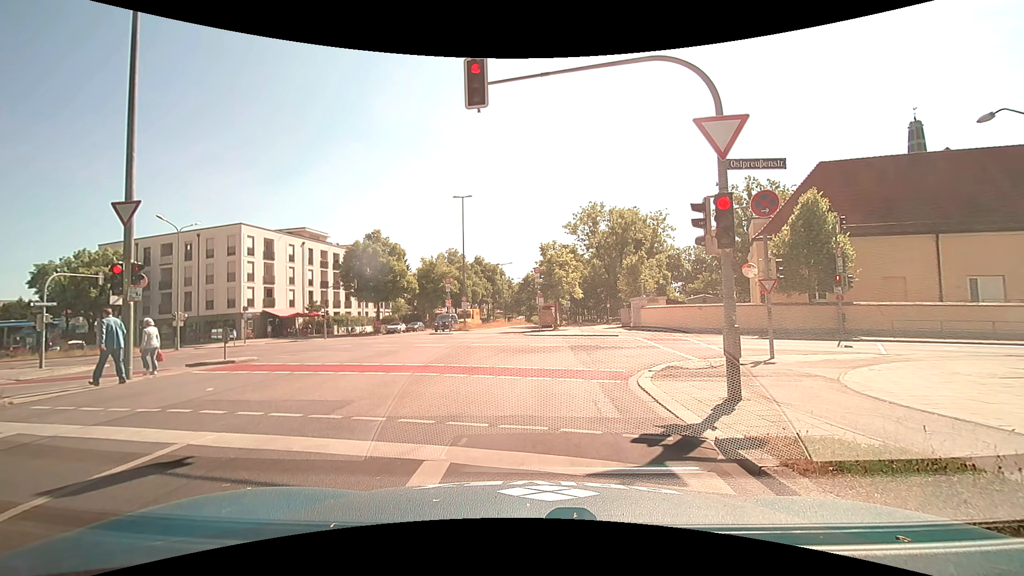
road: secondary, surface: asphalt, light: Day
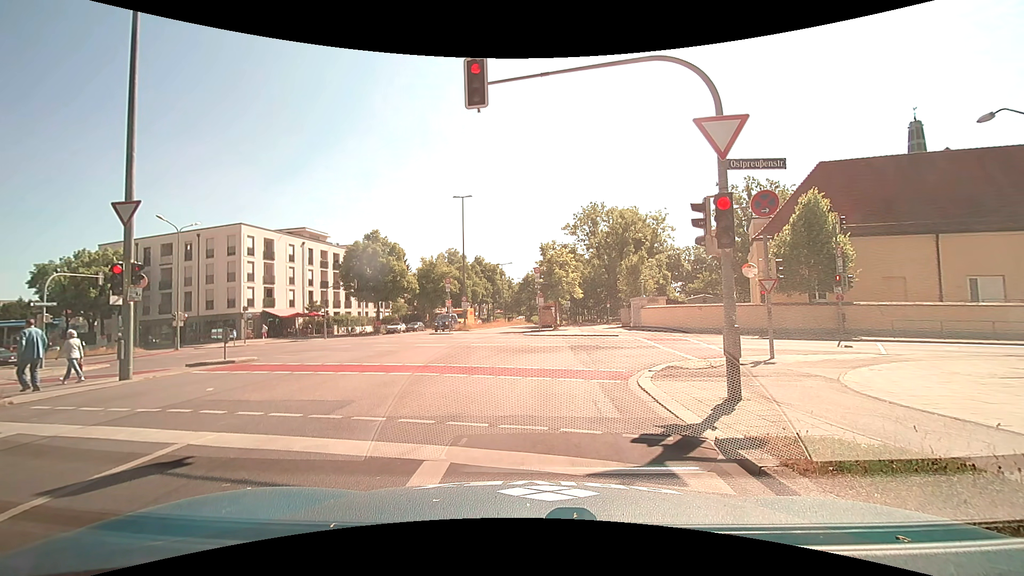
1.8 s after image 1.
(0.0, 0.0) m; 0°
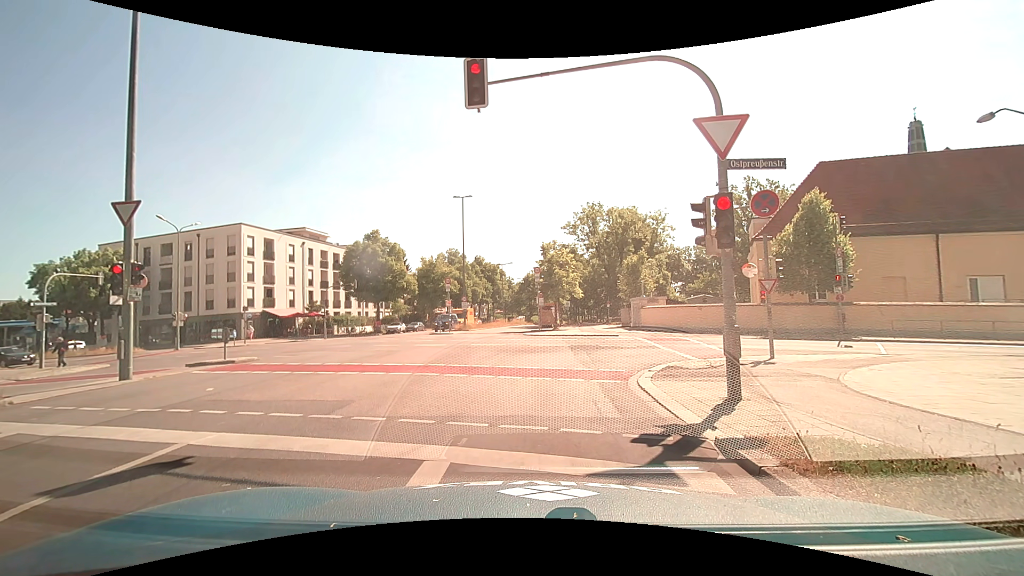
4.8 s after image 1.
(0.0, 0.0) m; 0°
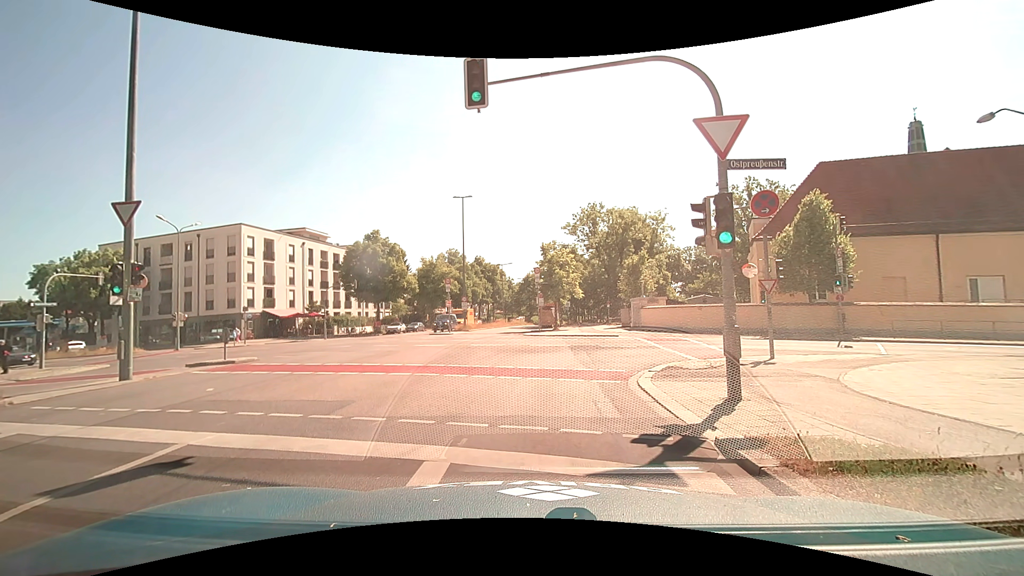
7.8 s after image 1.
(0.0, 0.0) m; 0°
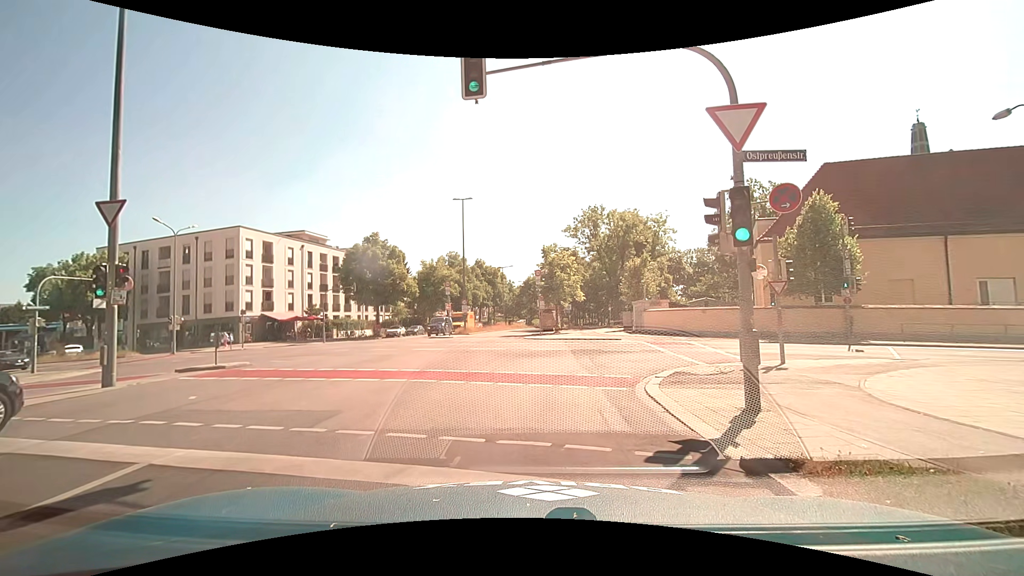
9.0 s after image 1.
(0.0, +0.6) m; 0°
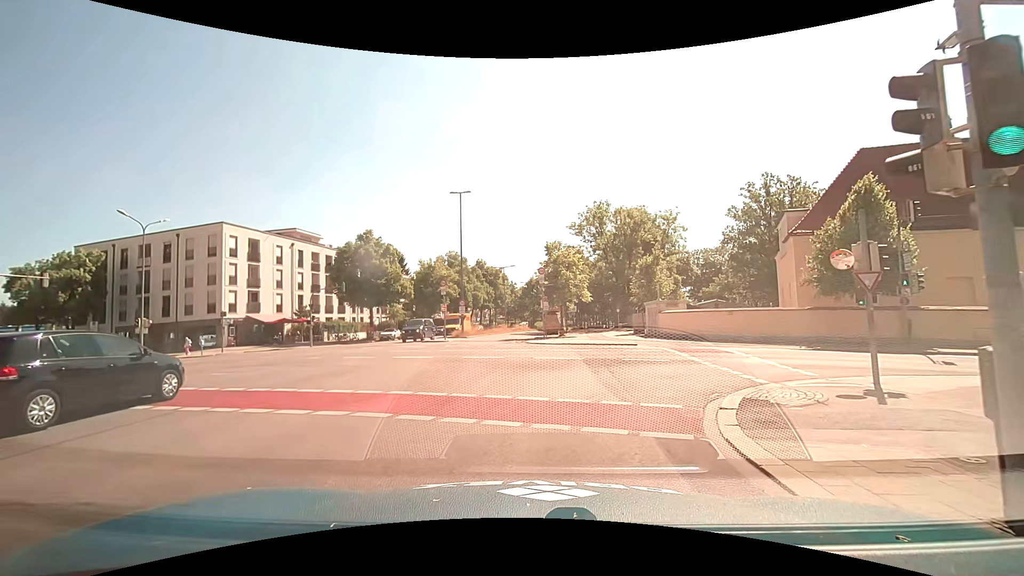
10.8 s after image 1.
(-0.2, +4.1) m; 0°
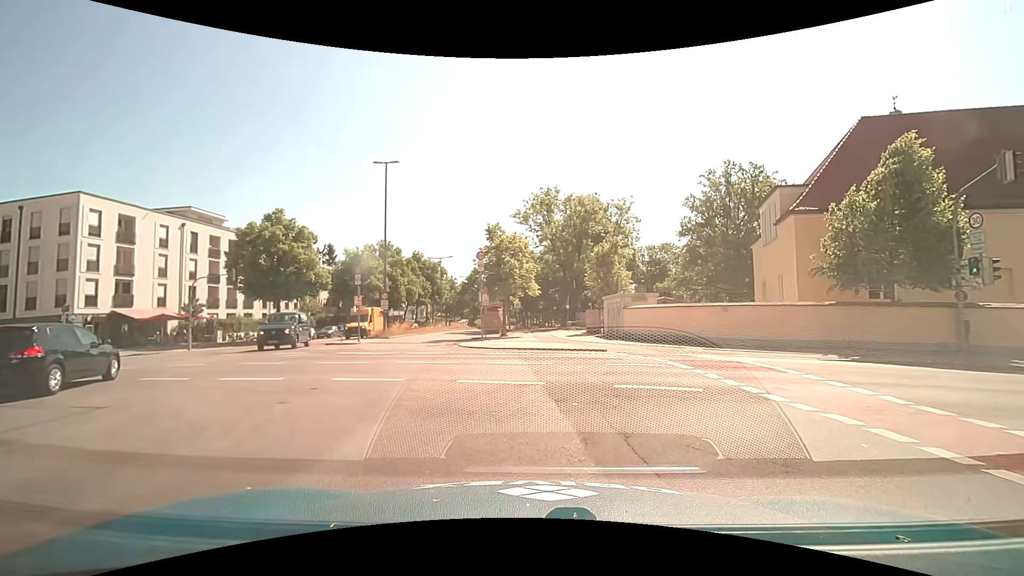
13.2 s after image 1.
(-0.1, +7.9) m; +5°
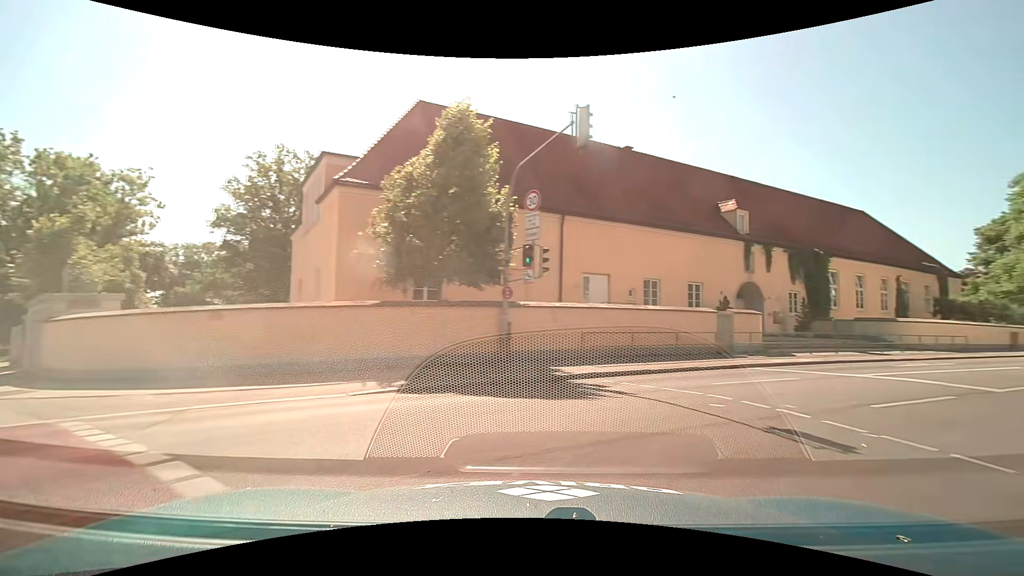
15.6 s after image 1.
(+3.0, +8.7) m; +45°
(+5, +8) (+13, +14) (+22, +19) (+30, +24) (+39, +30) (+47, +35) (+55, +41) (+64, +46) (+72, +51) (+81, +57) m
